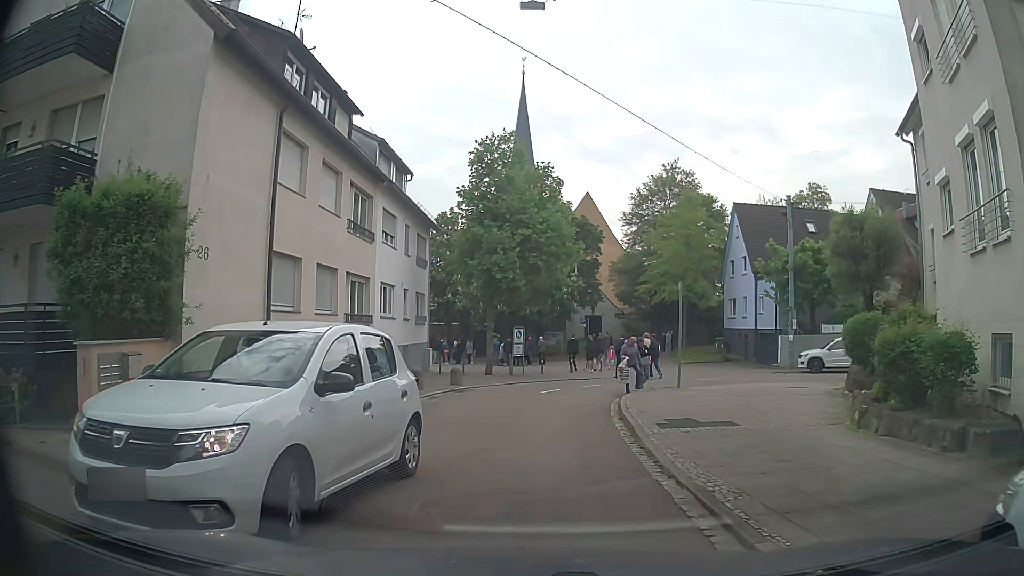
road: residential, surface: asphalt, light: Day
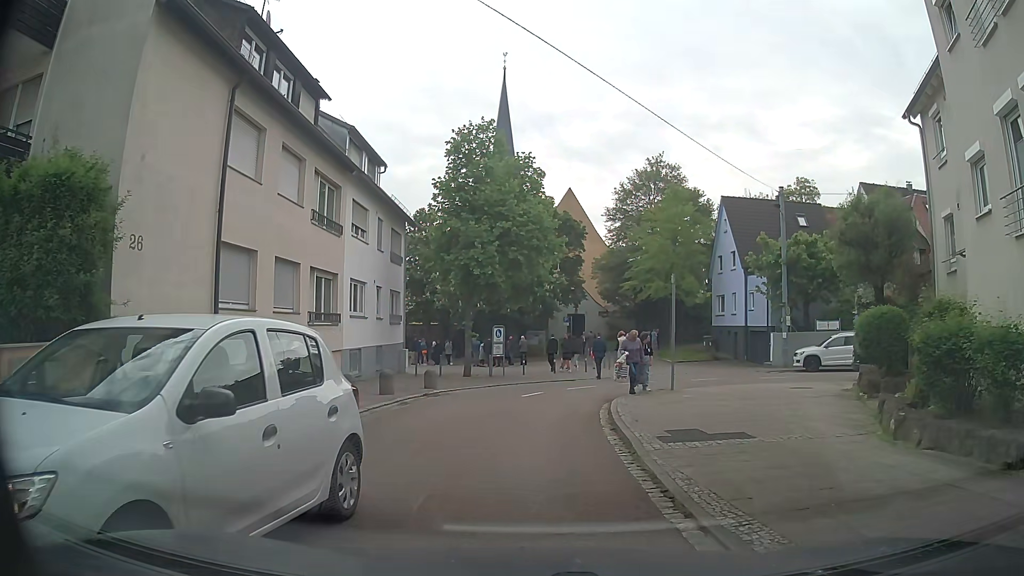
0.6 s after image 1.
(0.0, +1.6) m; +3°
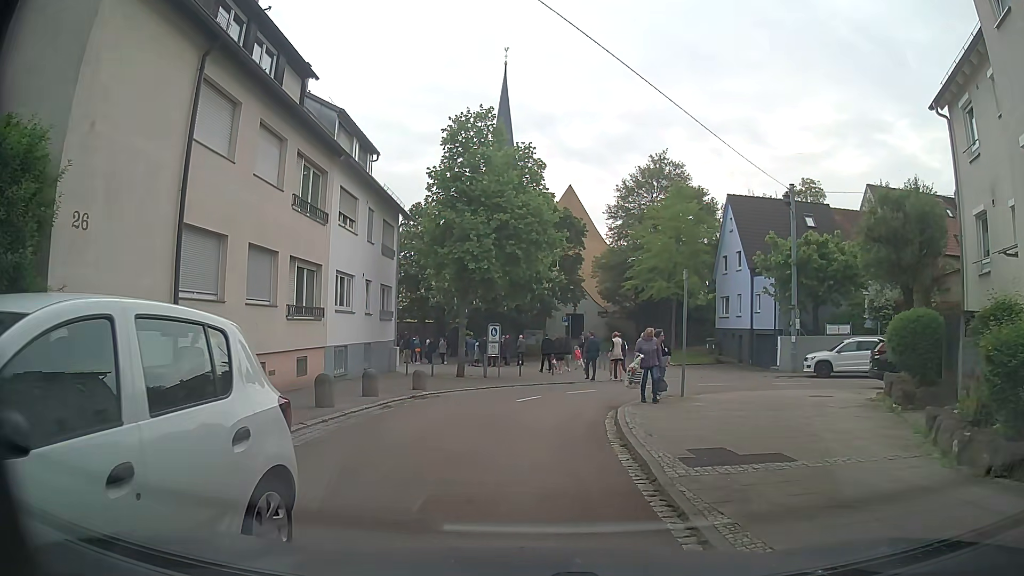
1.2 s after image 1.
(0.0, +1.5) m; 0°
